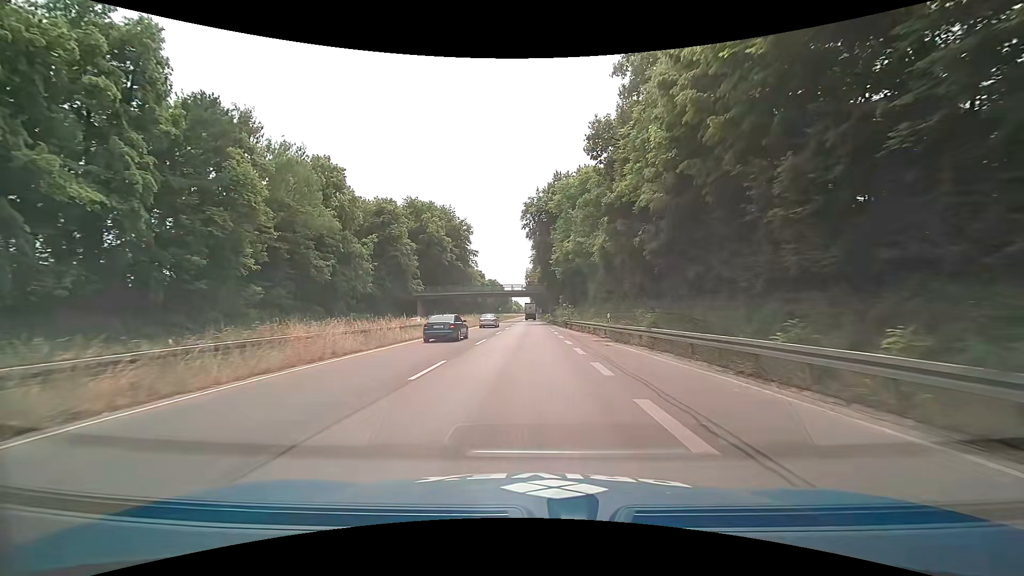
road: trunk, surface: asphalt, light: Day
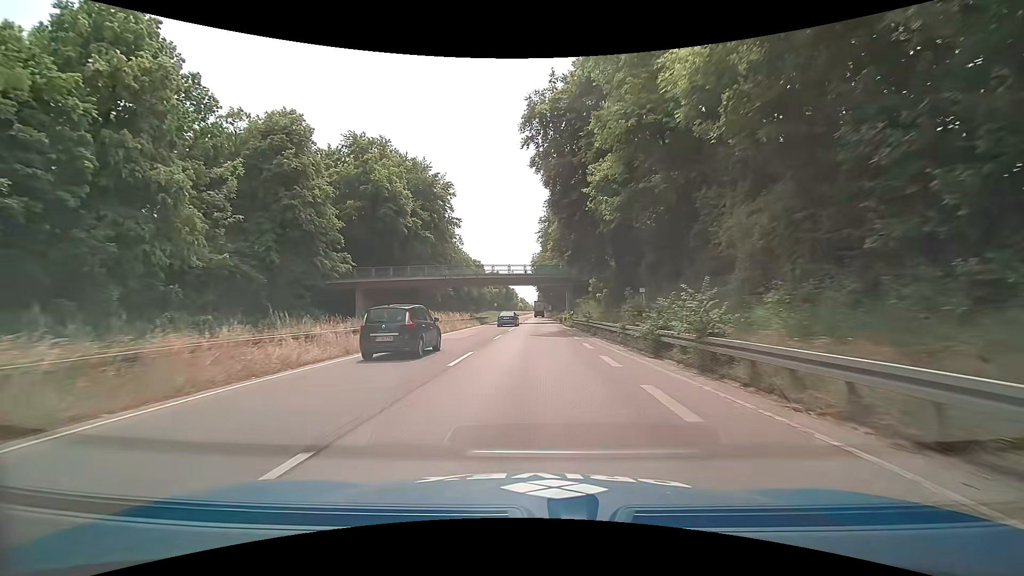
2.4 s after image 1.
(-0.2, +34.1) m; -1°
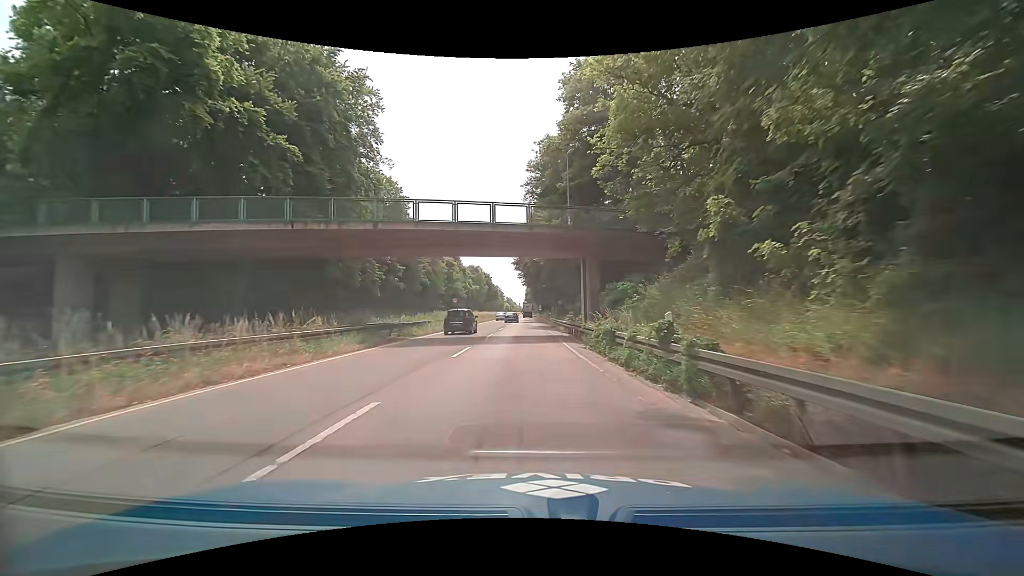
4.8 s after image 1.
(+0.7, +33.5) m; +1°
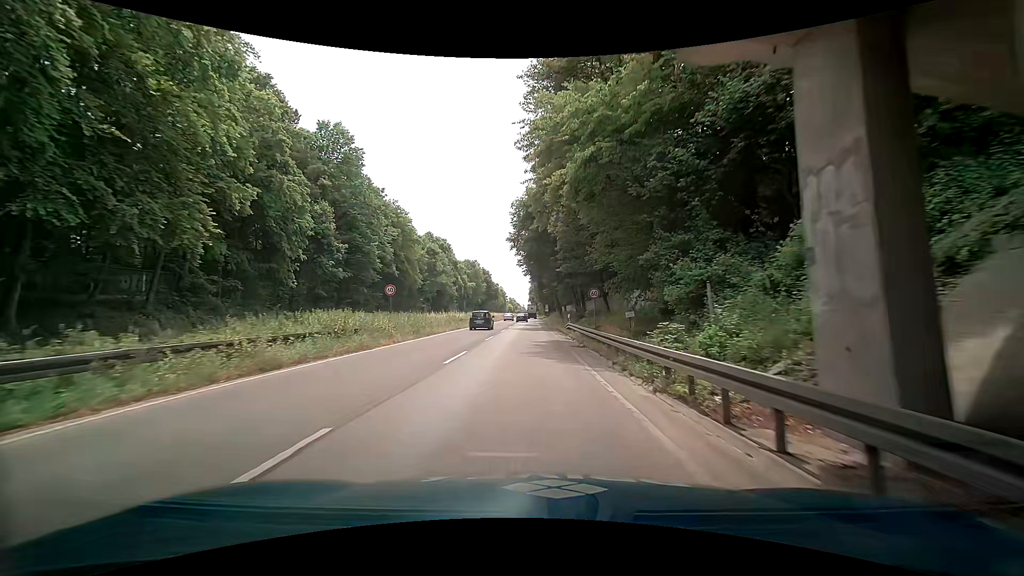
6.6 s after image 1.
(0.0, +25.8) m; 0°
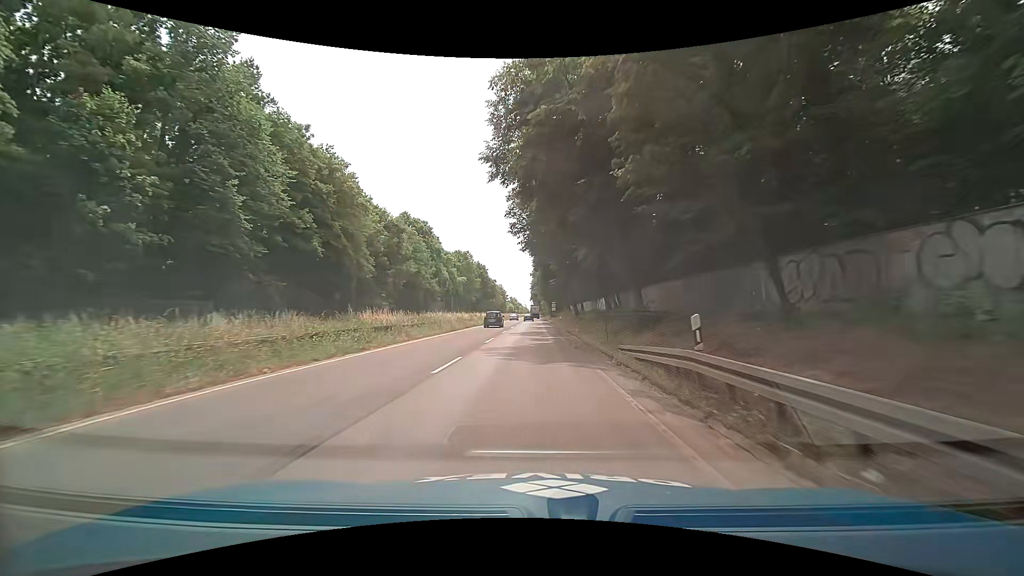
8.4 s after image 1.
(-0.1, +26.5) m; -1°
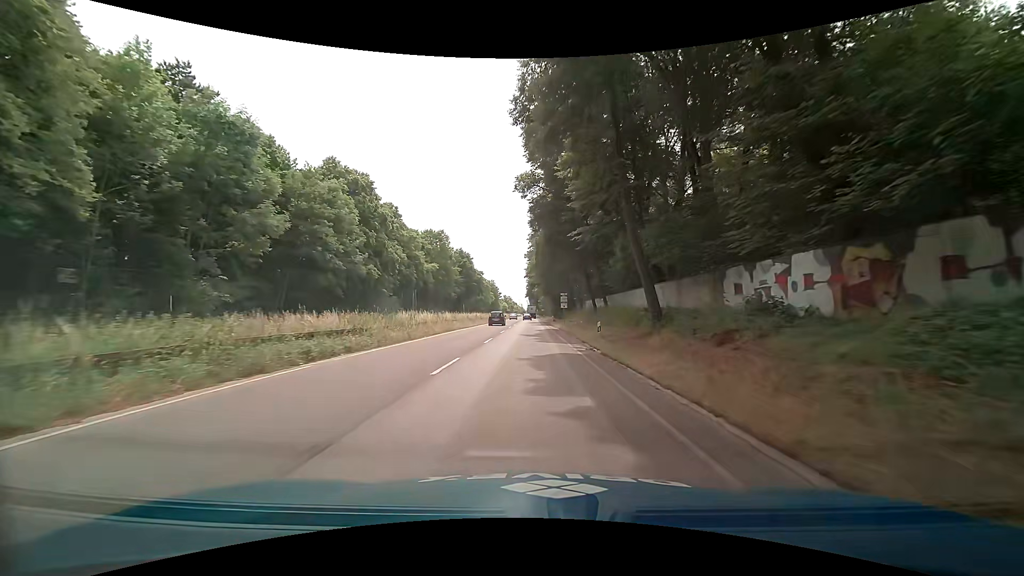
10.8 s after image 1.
(0.0, +36.5) m; 0°
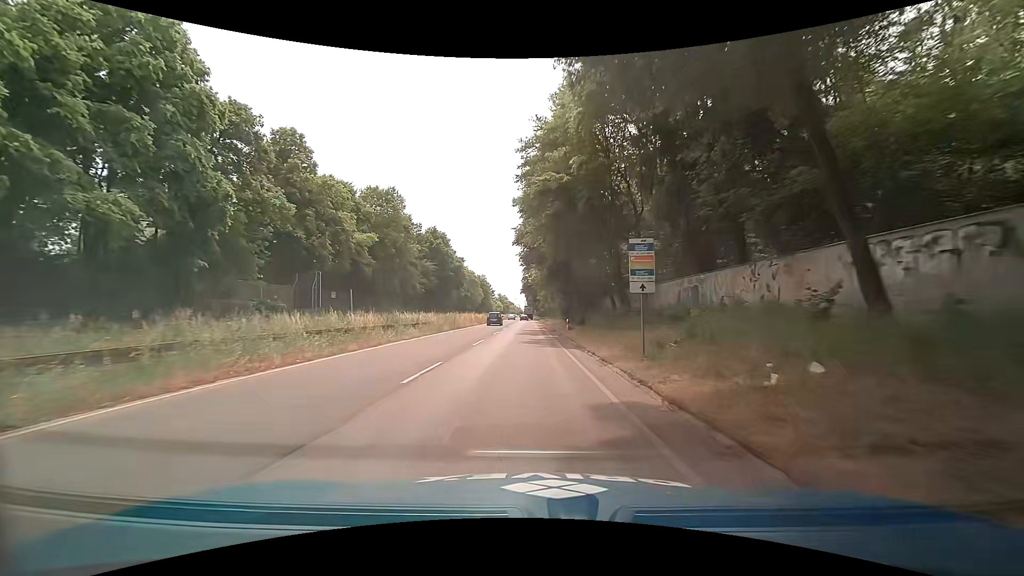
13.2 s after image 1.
(+0.4, +37.6) m; 0°
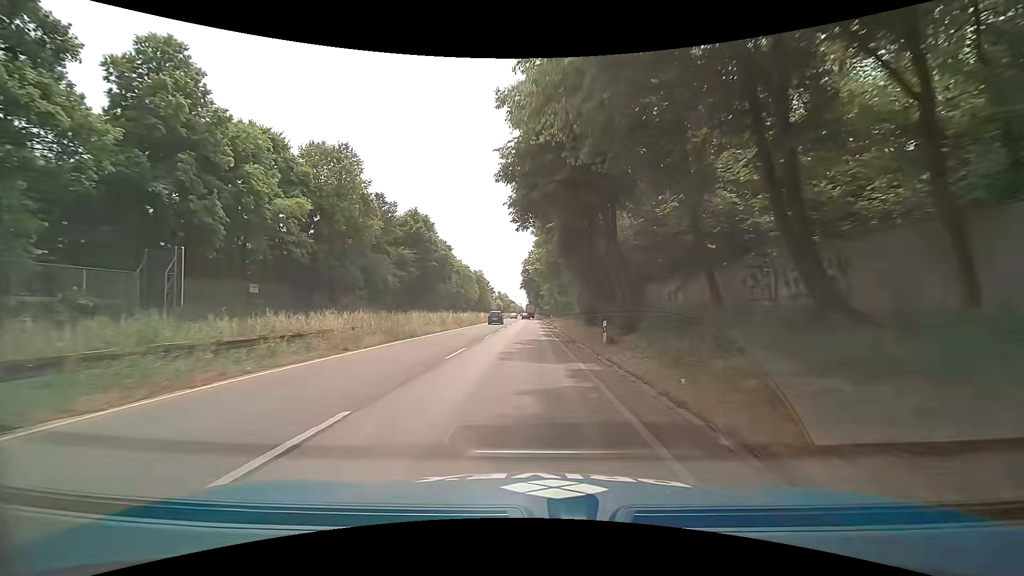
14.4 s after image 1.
(0.0, +19.2) m; 0°
(0, +10) (0, +20) (0, +30) (0, +40) (0, +50) (0, +60) (0, +70) (0, +80) (0, +90) (0, +100) m
